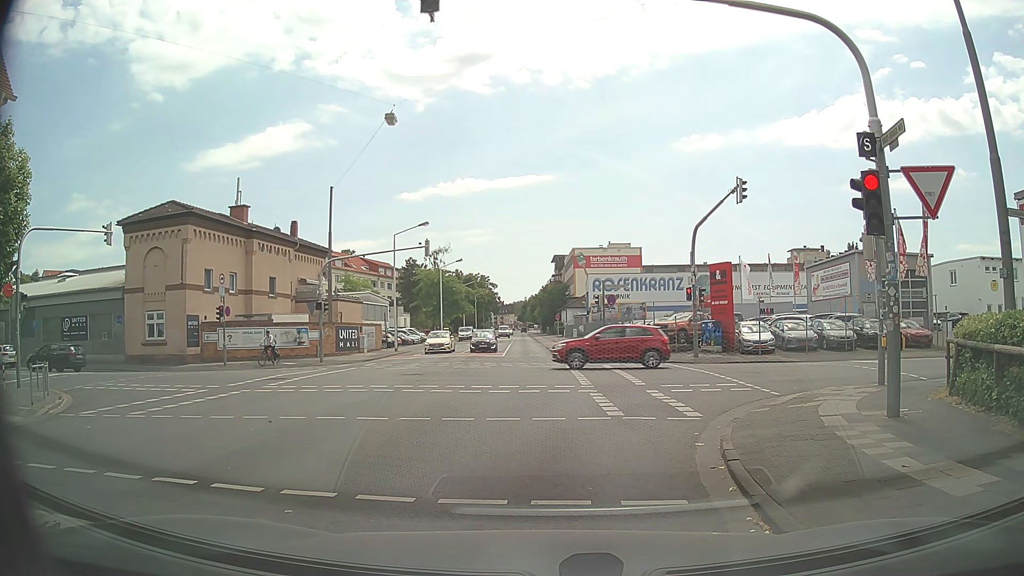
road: secondary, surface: asphalt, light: Day
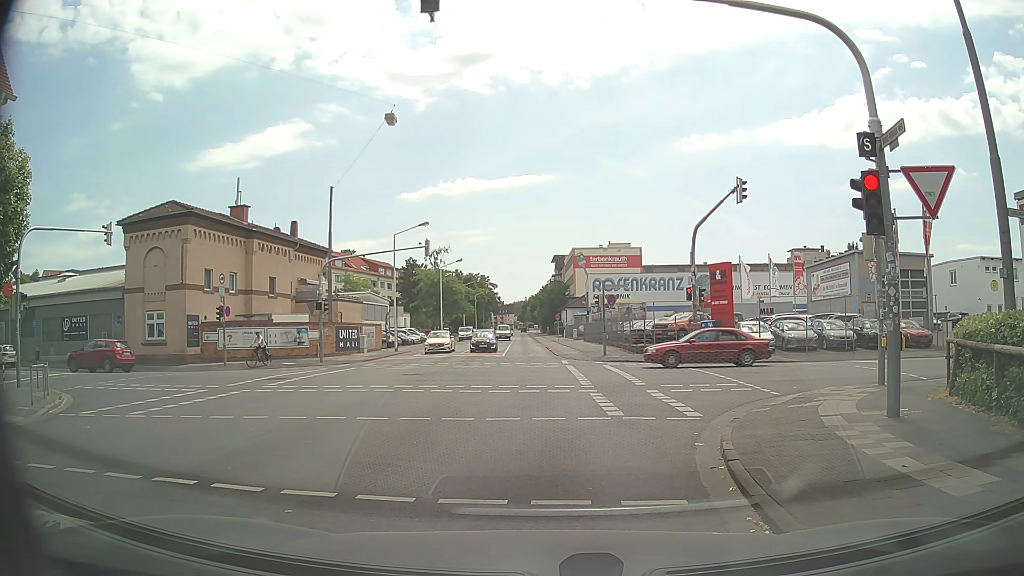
(0.0, 0.0) m; 0°
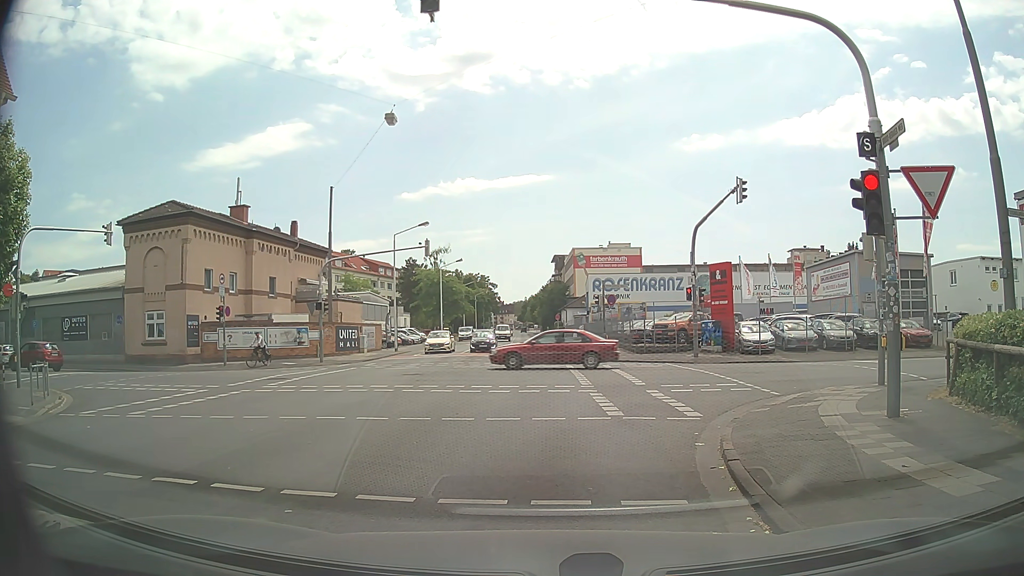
(0.0, 0.0) m; 0°
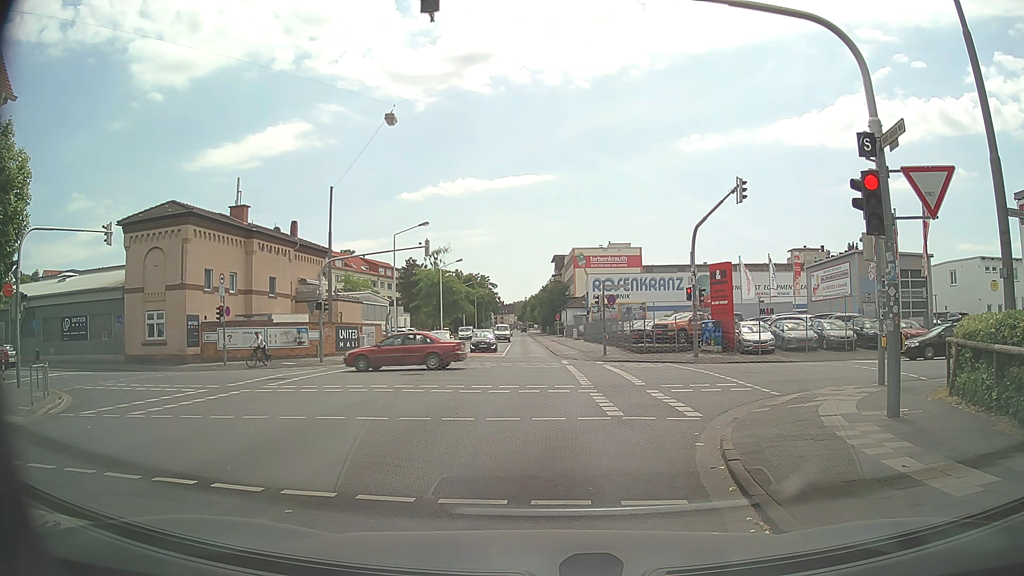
(0.0, 0.0) m; 0°
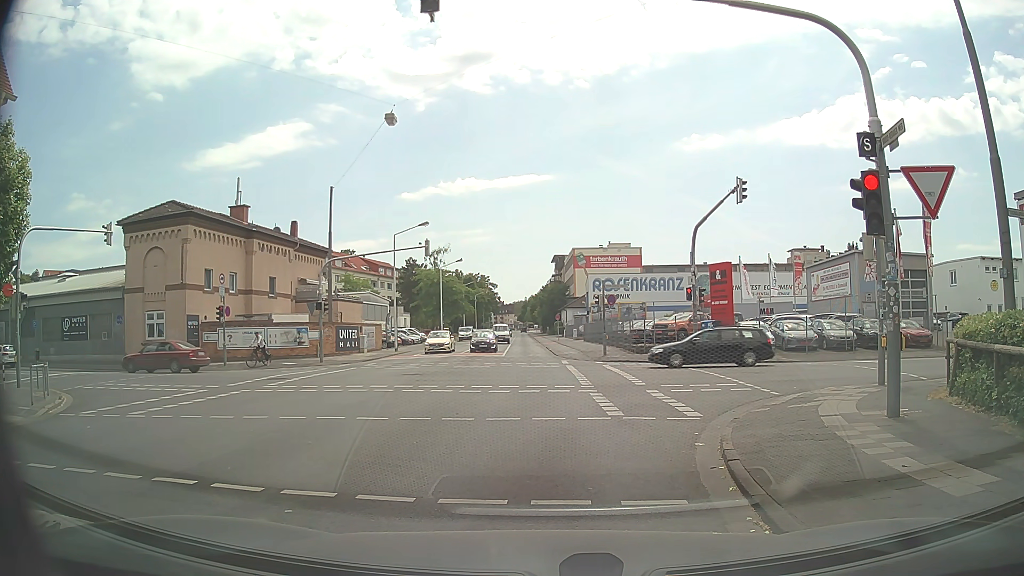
(0.0, 0.0) m; 0°
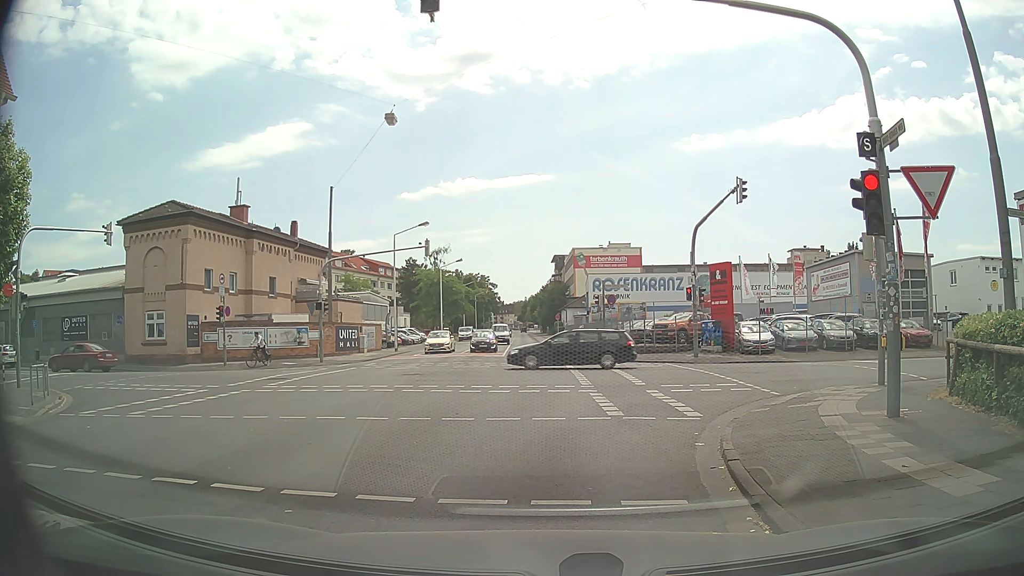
(0.0, 0.0) m; 0°
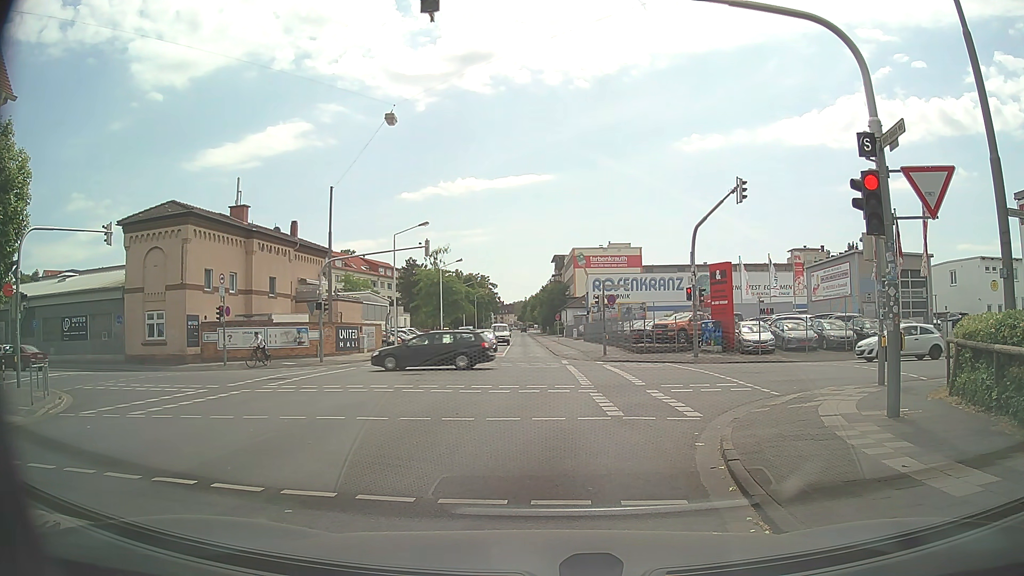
(0.0, 0.0) m; 0°
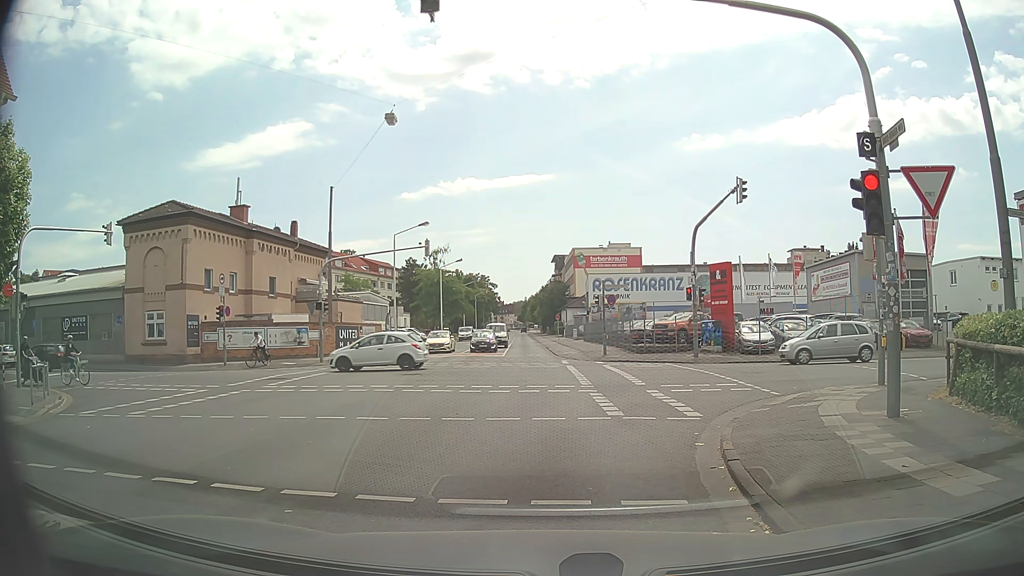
(0.0, 0.0) m; 0°
(0, +10) (+1, +20) (+1, +30) (+2, +40) (+2, +50) (+2, +60) (+2, +70) (+3, +80) (+3, +90) (+3, +100) m
